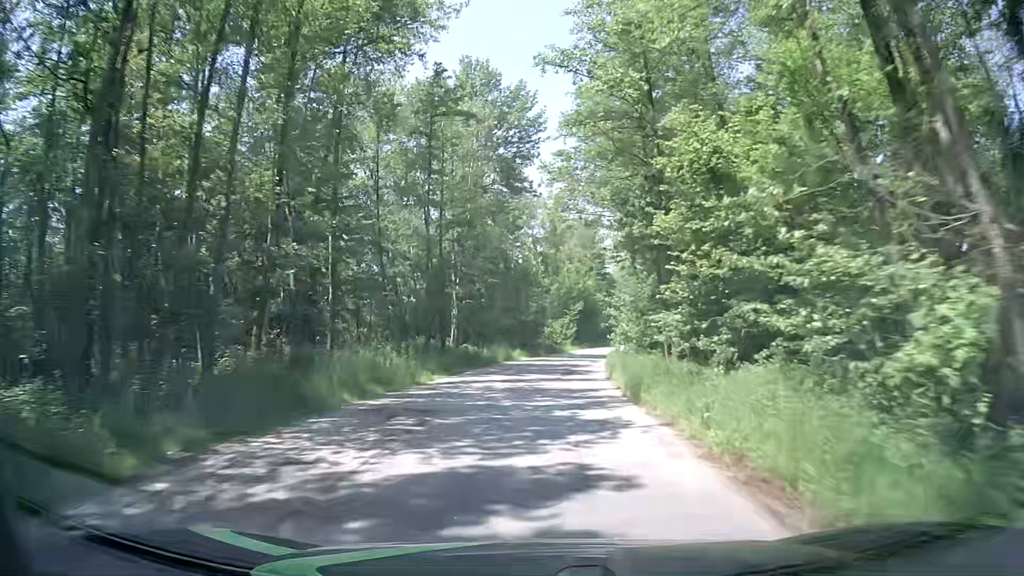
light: Day
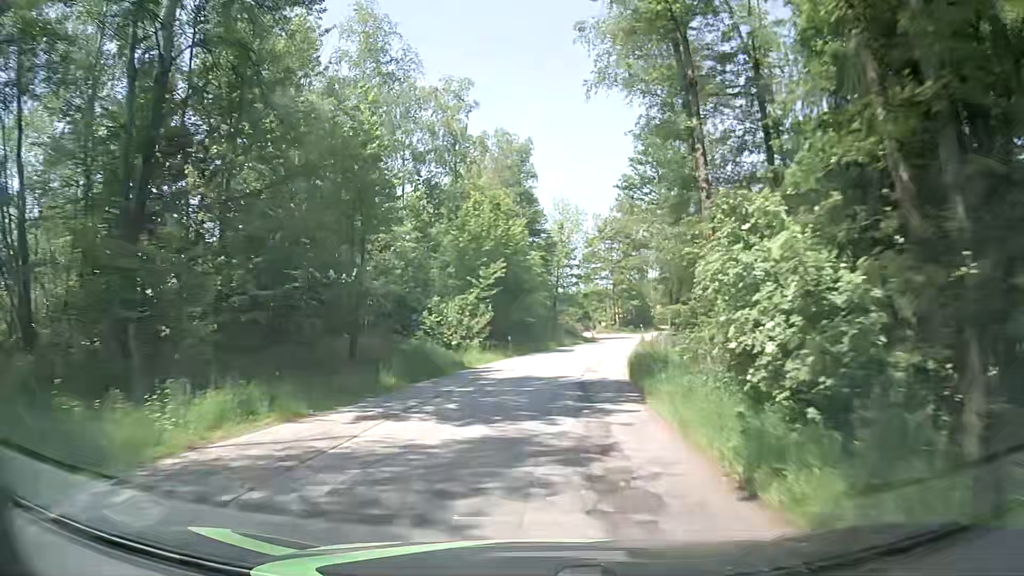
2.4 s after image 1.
(+2.4, +35.6) m; +8°
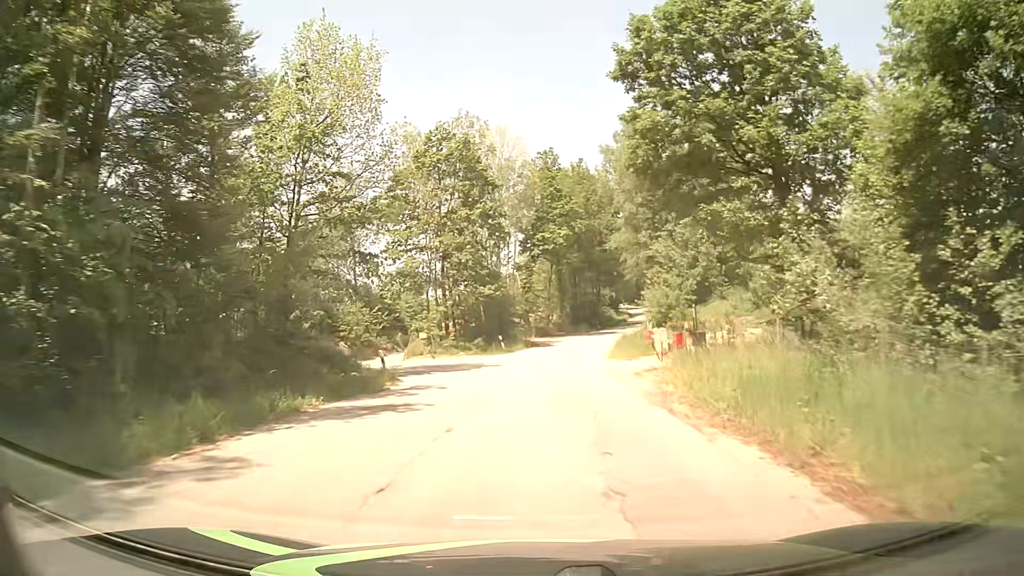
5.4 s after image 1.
(+4.5, +42.0) m; +14°
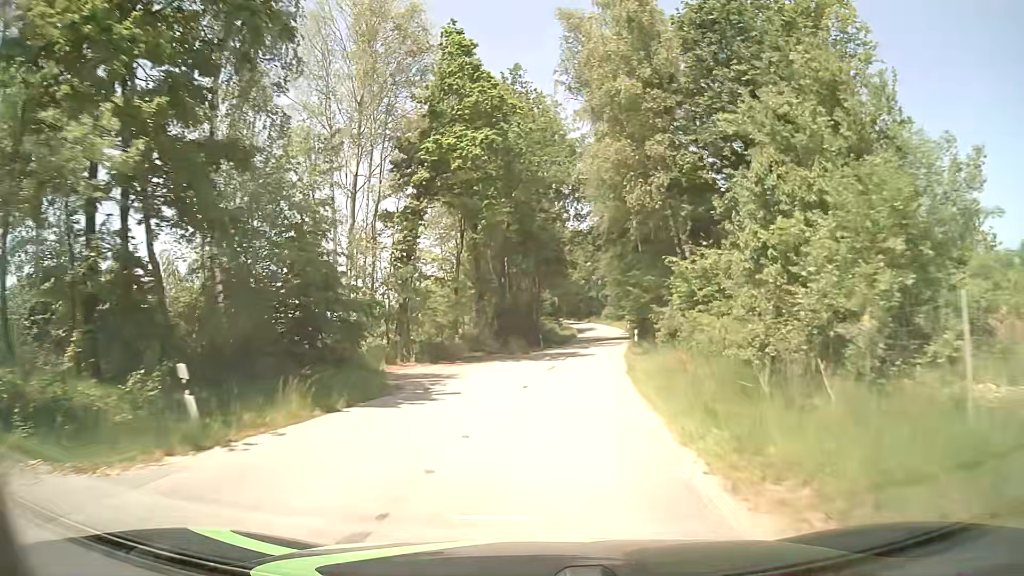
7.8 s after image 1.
(+1.4, +32.9) m; +7°
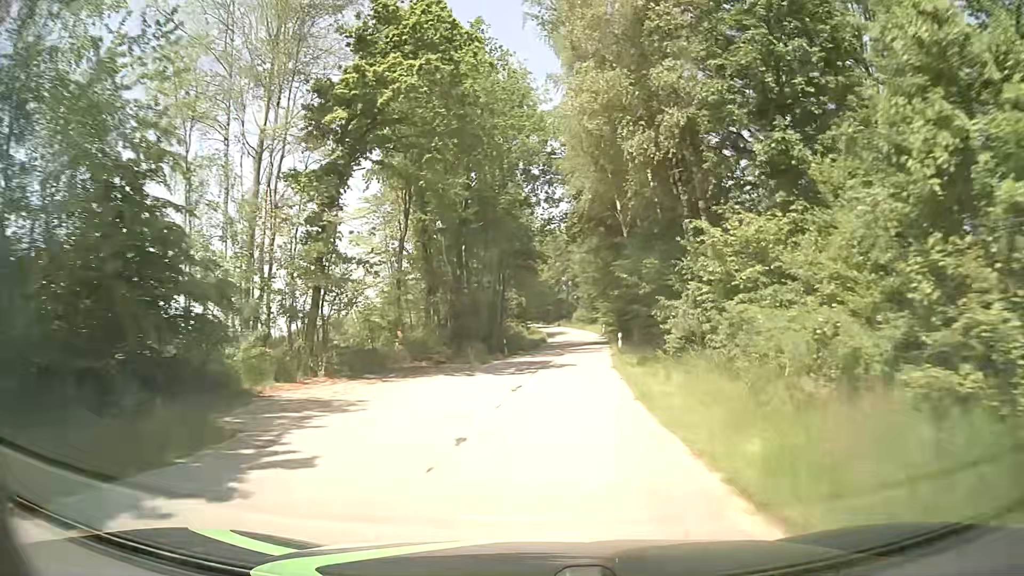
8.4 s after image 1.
(+0.1, +8.3) m; +2°
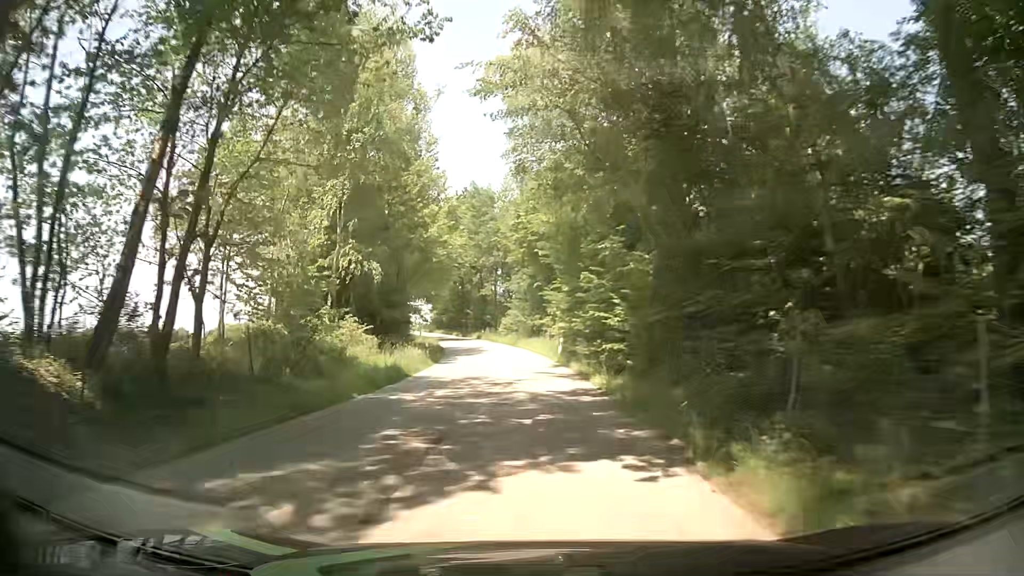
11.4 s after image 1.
(+3.1, +42.2) m; +7°
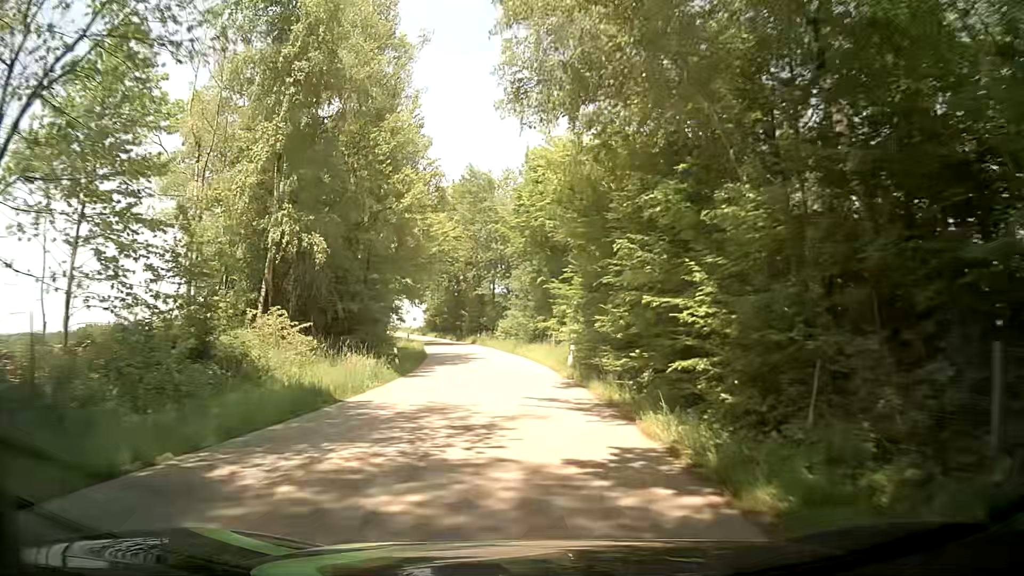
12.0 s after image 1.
(-0.2, +8.6) m; -2°
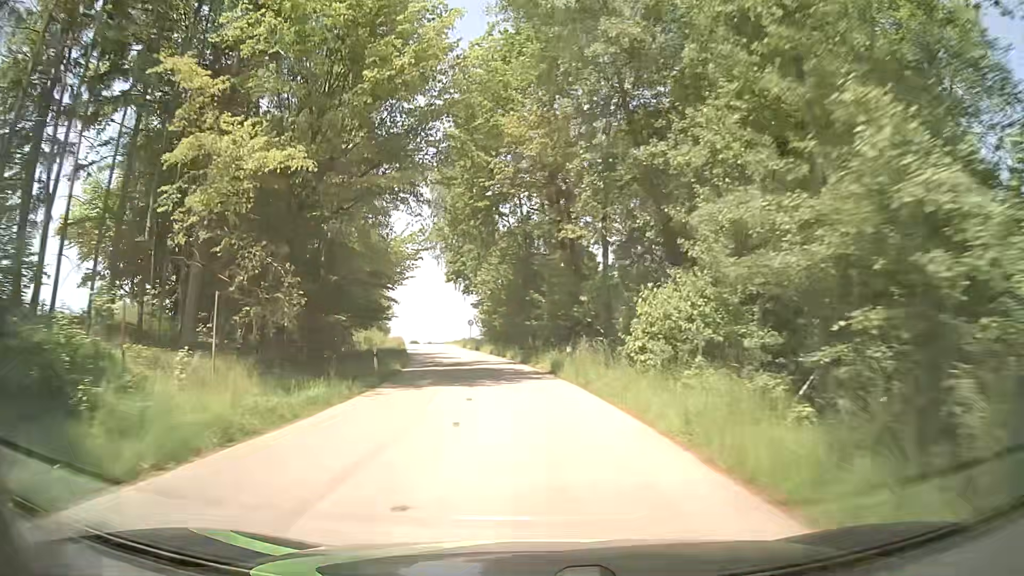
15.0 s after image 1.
(-2.3, +42.3) m; -8°
(0, +10) (-1, +20) (-2, +30) (-4, +40) (-5, +50) (-7, +59) (-9, +69) (-11, +79) (-14, +89) (-16, +99) m
